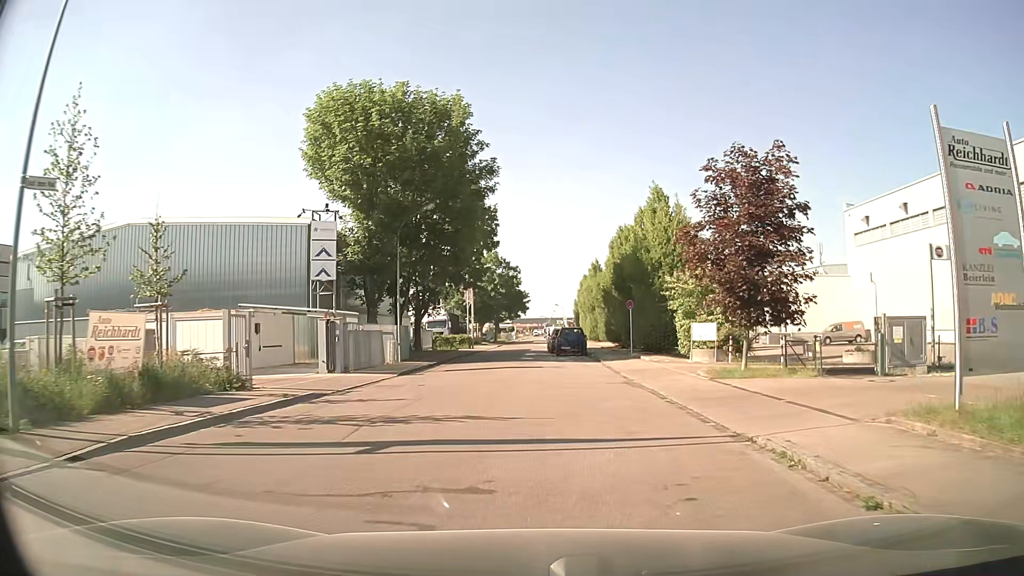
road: unclassified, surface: asphalt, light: Day
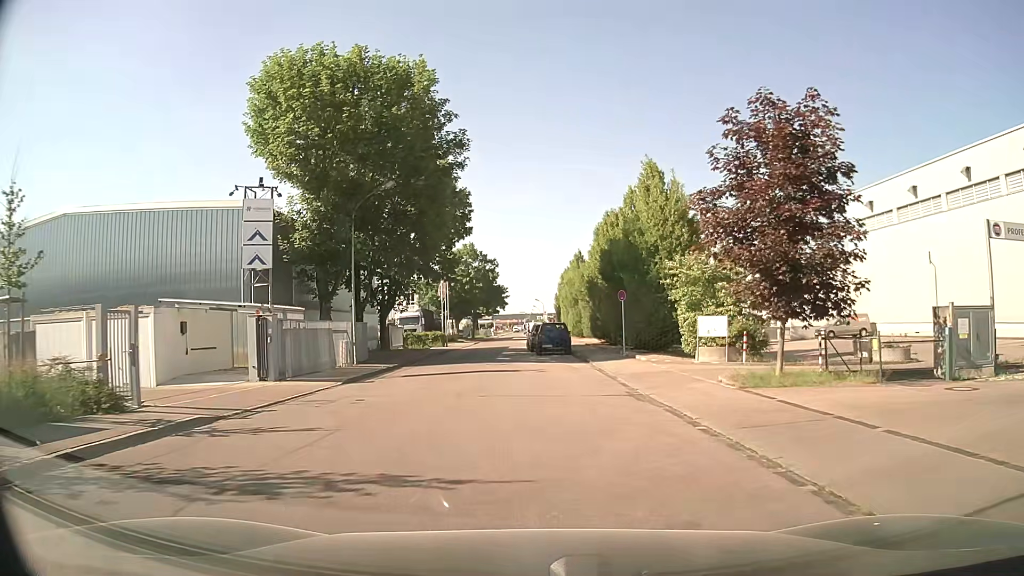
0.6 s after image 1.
(0.0, +4.5) m; 0°
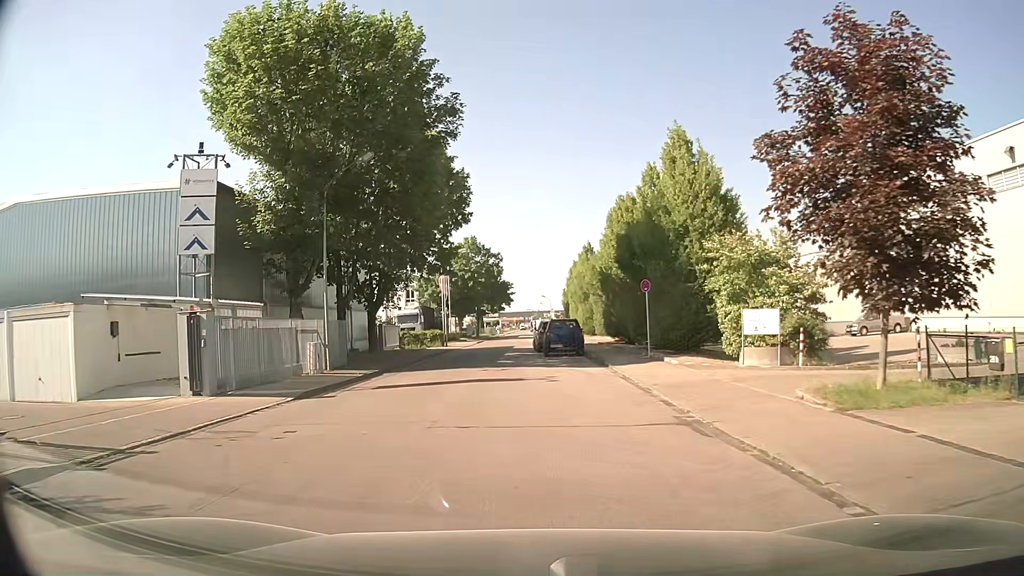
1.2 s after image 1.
(0.0, +4.5) m; 0°
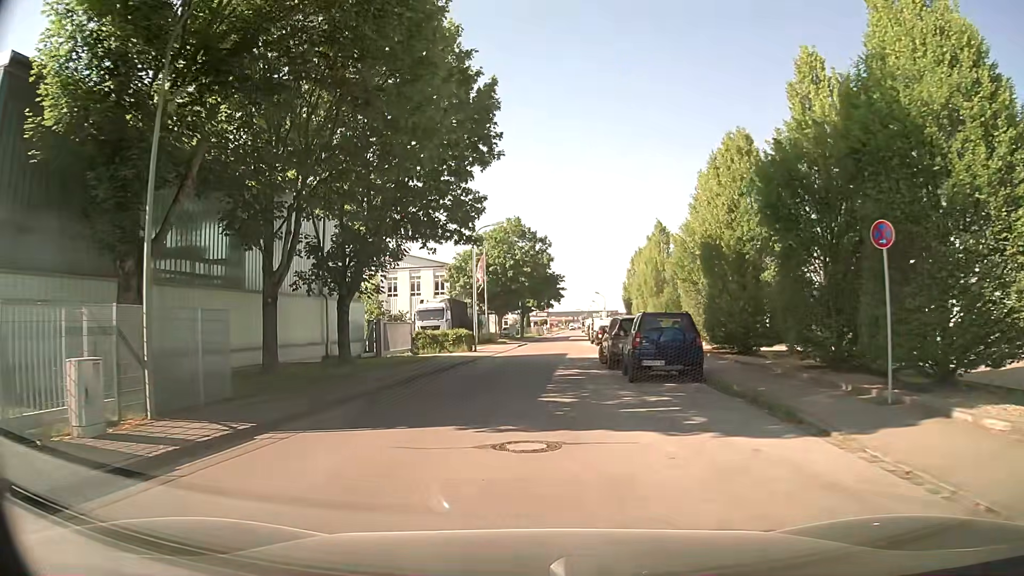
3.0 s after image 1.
(-0.7, +13.8) m; -4°
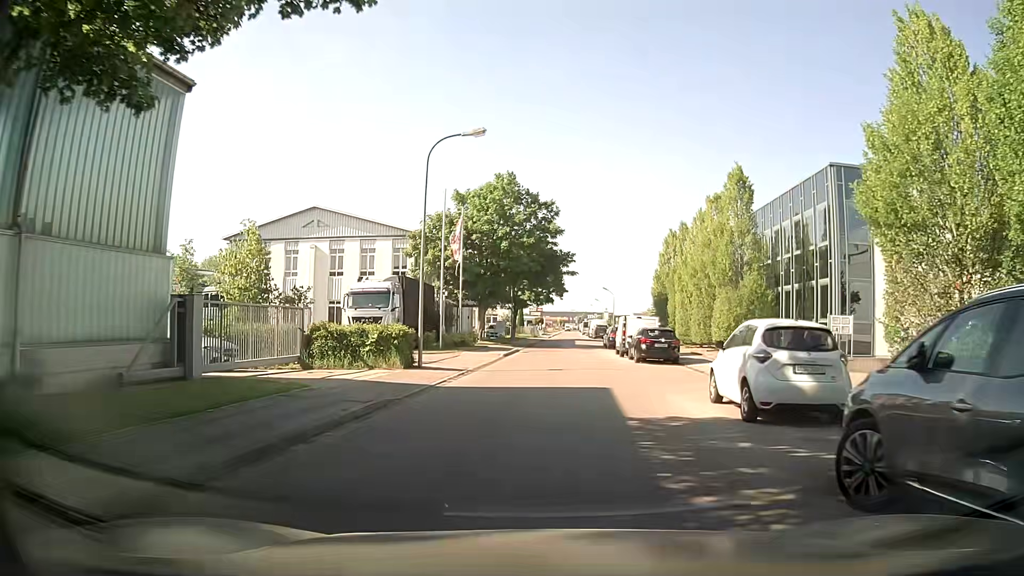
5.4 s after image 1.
(-0.3, +18.9) m; +1°
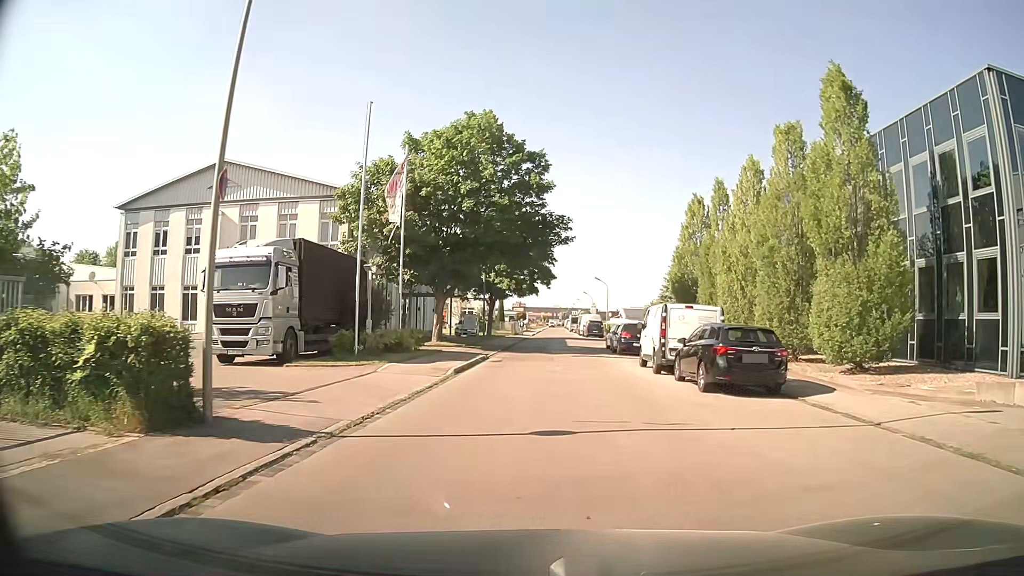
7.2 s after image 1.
(0.0, +13.1) m; 0°
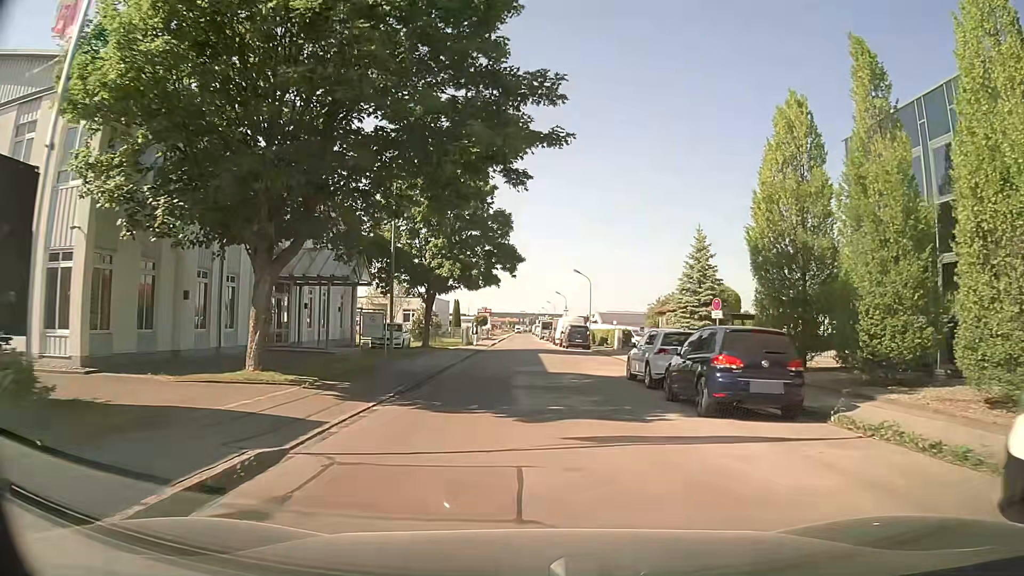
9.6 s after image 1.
(+0.5, +19.8) m; +3°
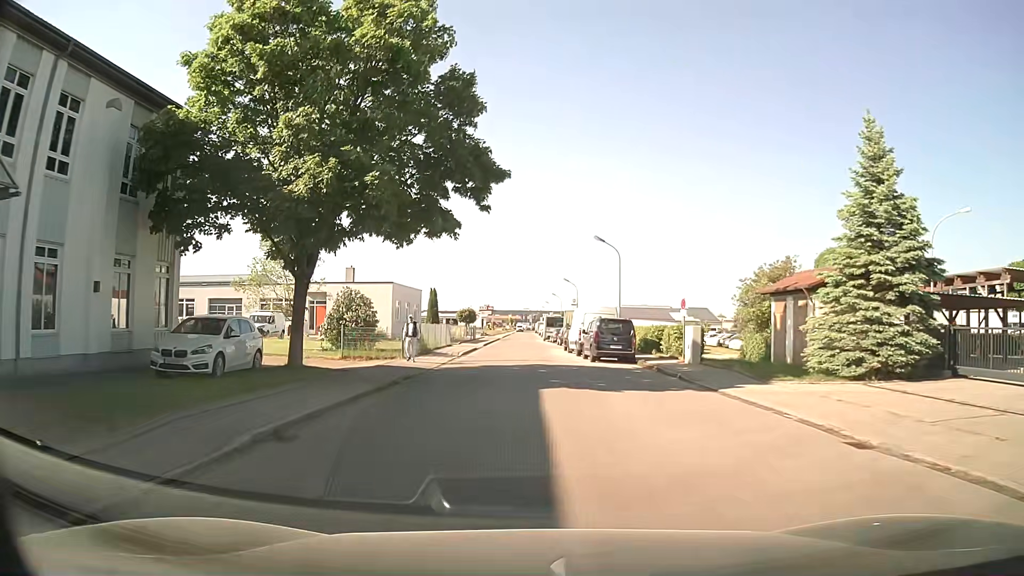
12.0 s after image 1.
(+0.2, +22.5) m; 0°
(0, +10) (-1, +20) (-1, +30) (-2, +40) (-2, +50) (-2, +60) (-3, +70) (-3, +80) (-3, +90) (-3, +100) m
